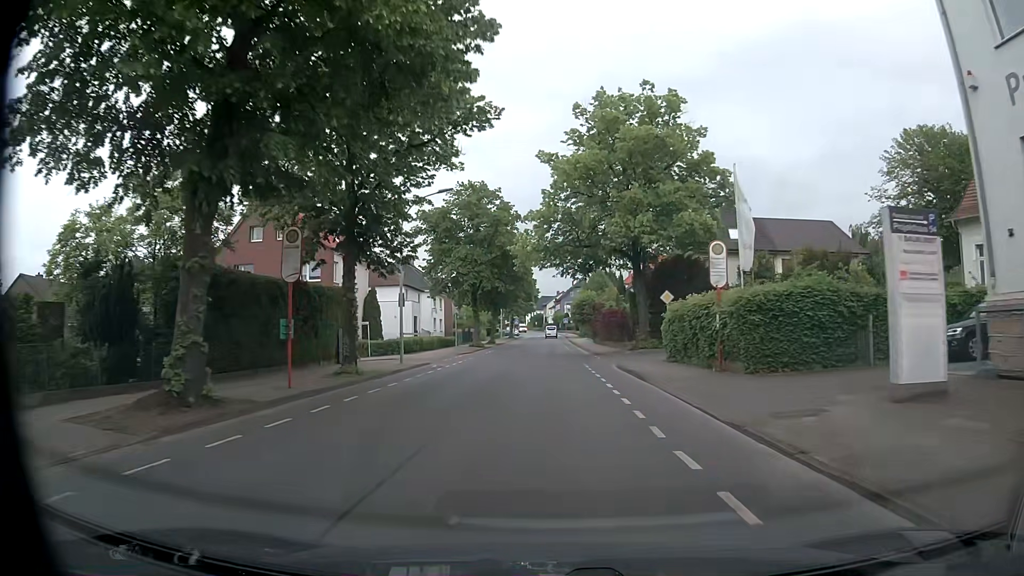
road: tertiary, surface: asphalt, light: Day
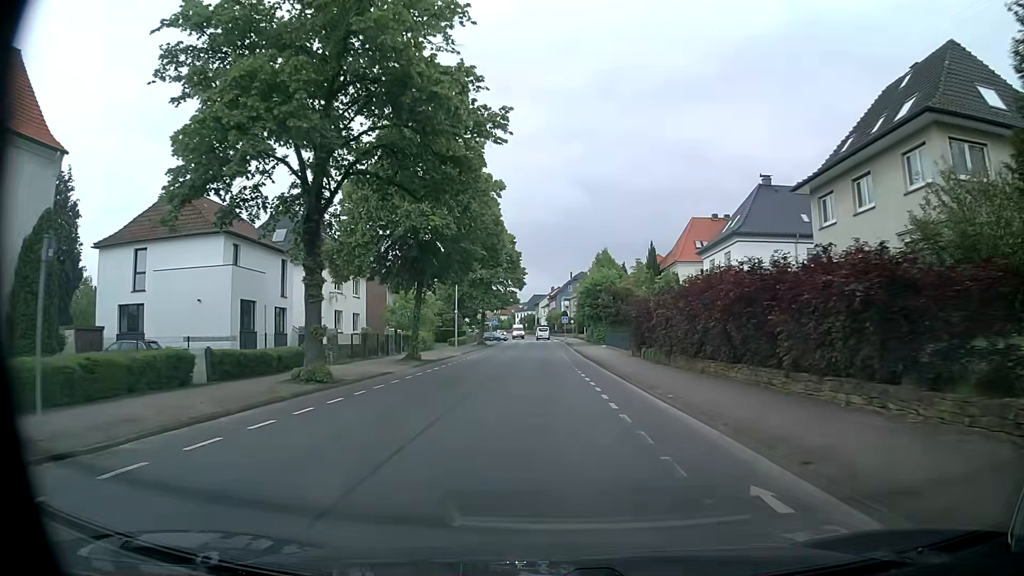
(0.0, +40.4) m; 0°
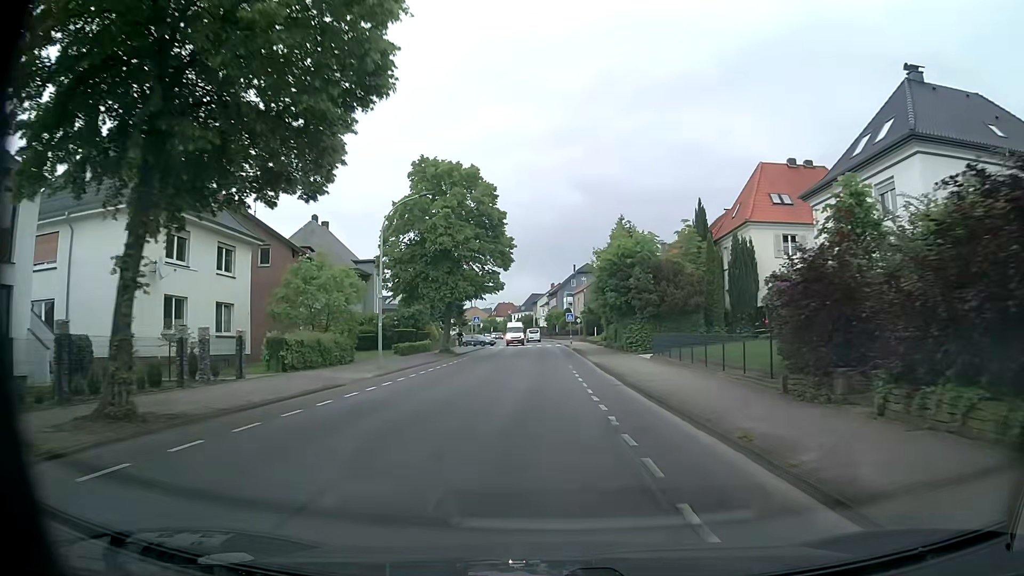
(+0.3, +24.1) m; +1°
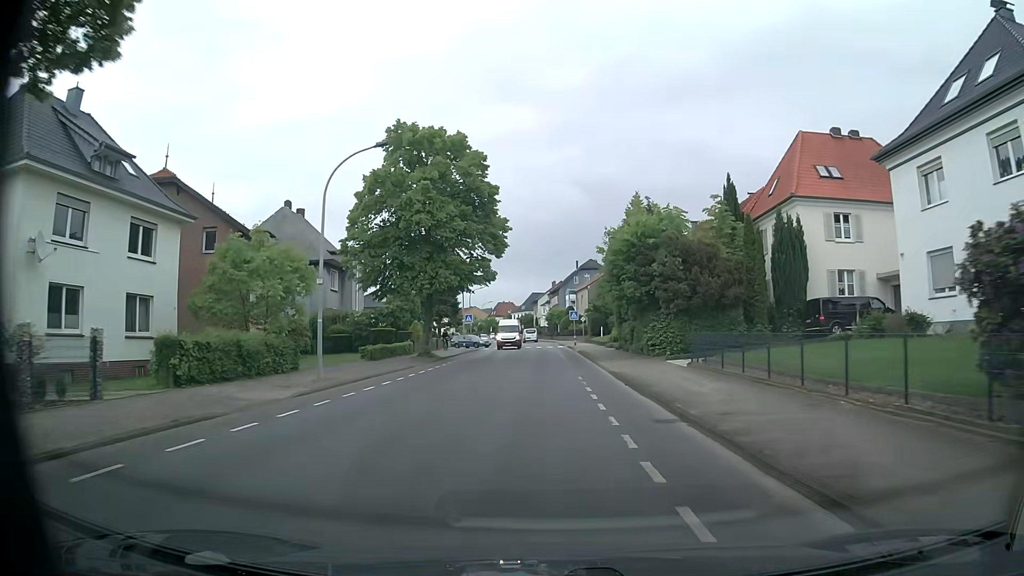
(0.0, +8.1) m; 0°
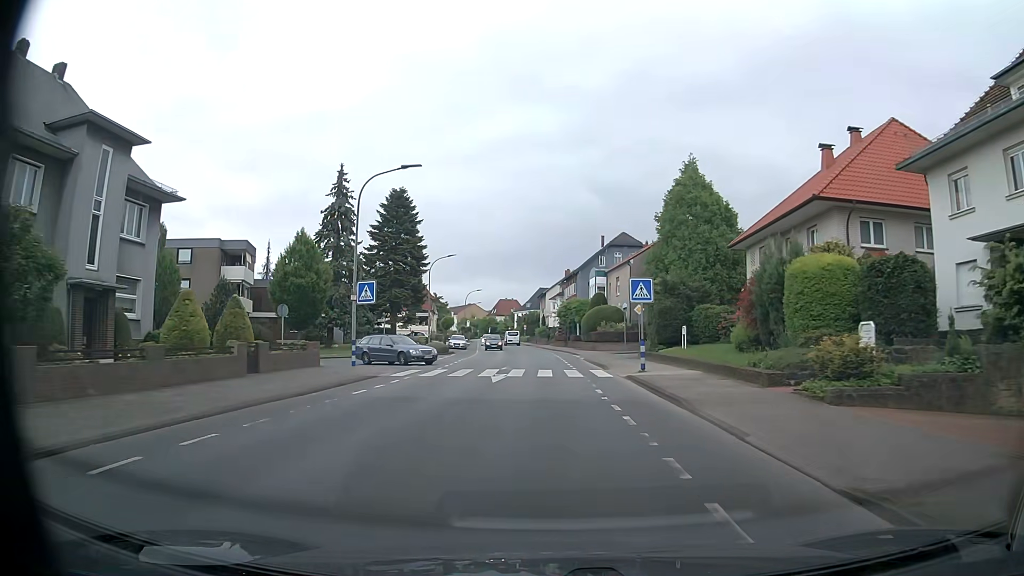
(-0.6, +40.2) m; -1°
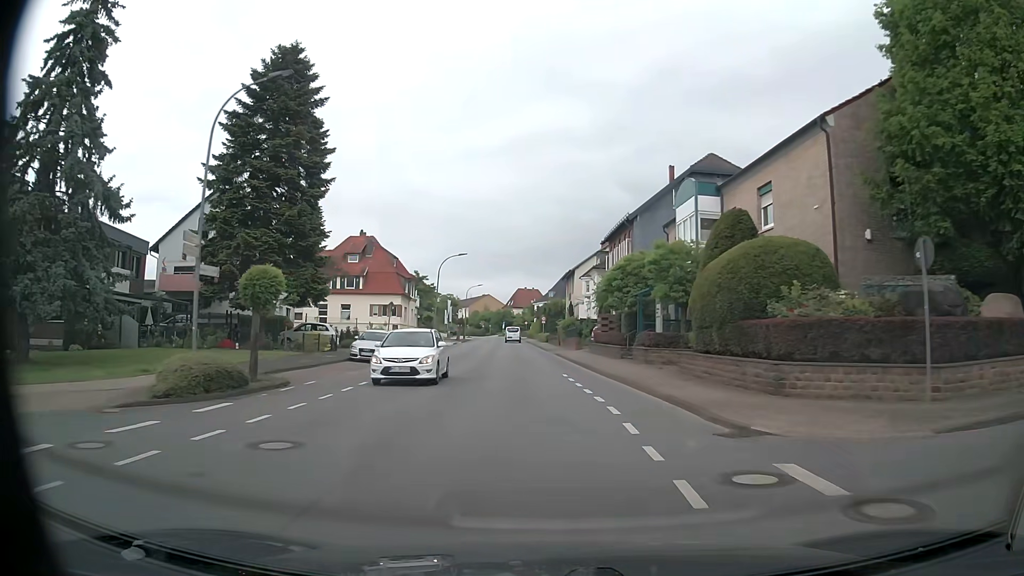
(-0.4, +40.3) m; -2°
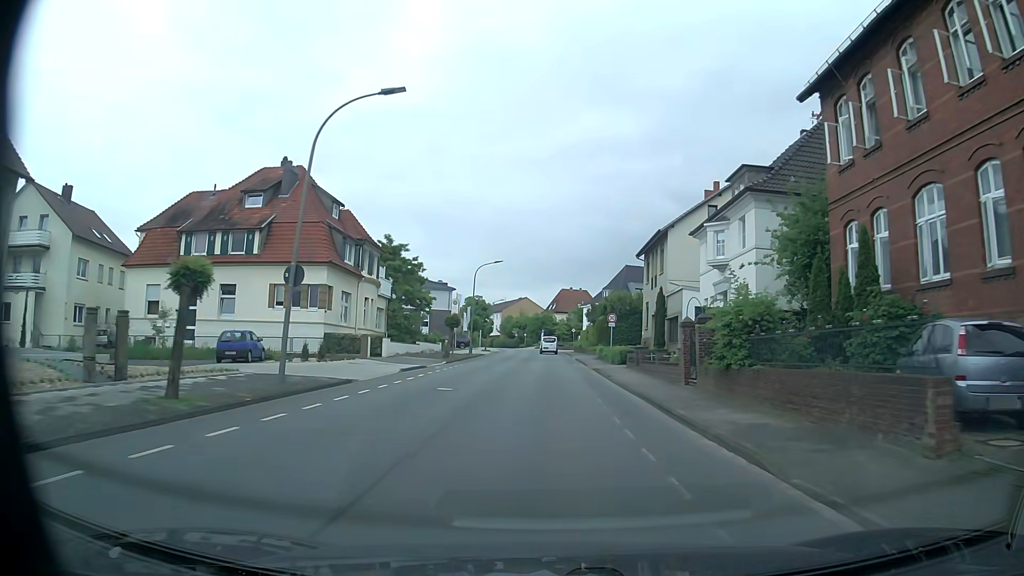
(-1.8, +40.2) m; -3°
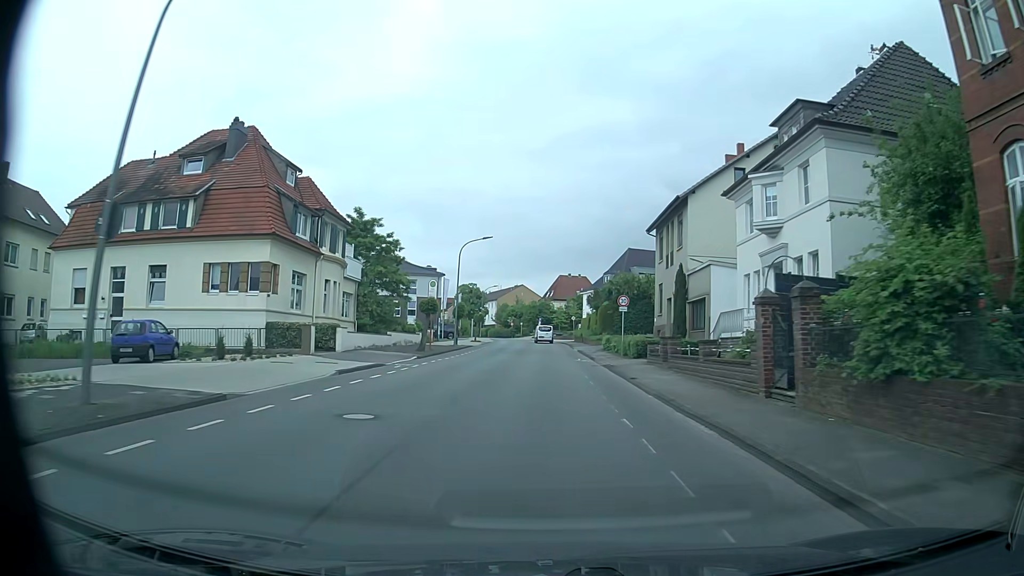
(-0.1, +8.0) m; 0°
